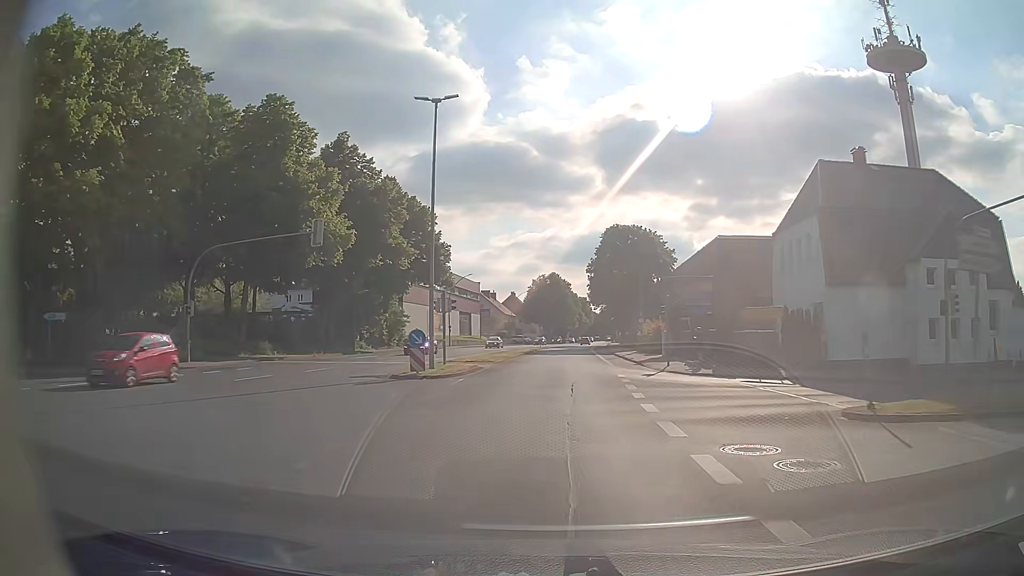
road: primary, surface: asphalt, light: Day
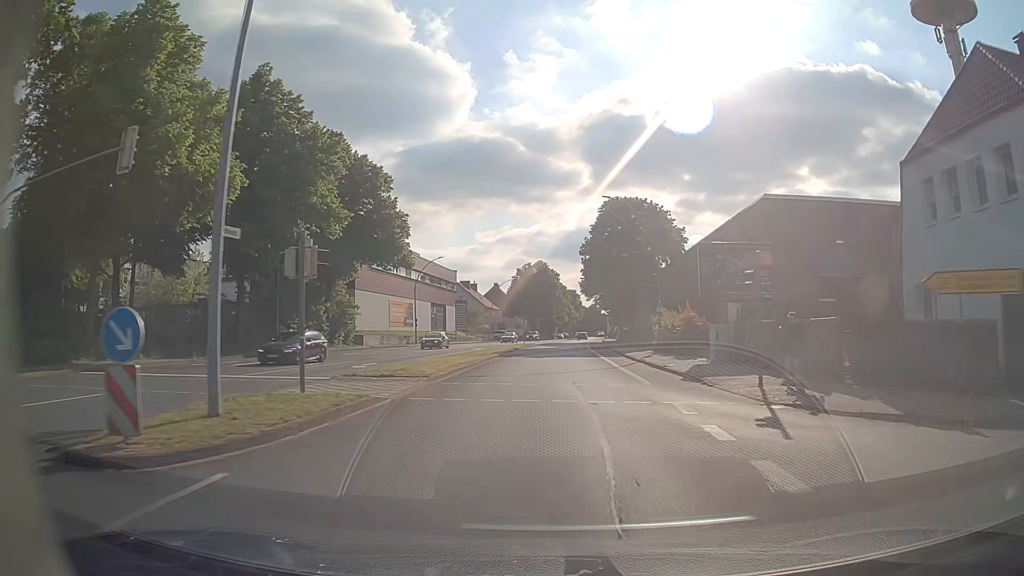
(+0.2, +15.8) m; +1°
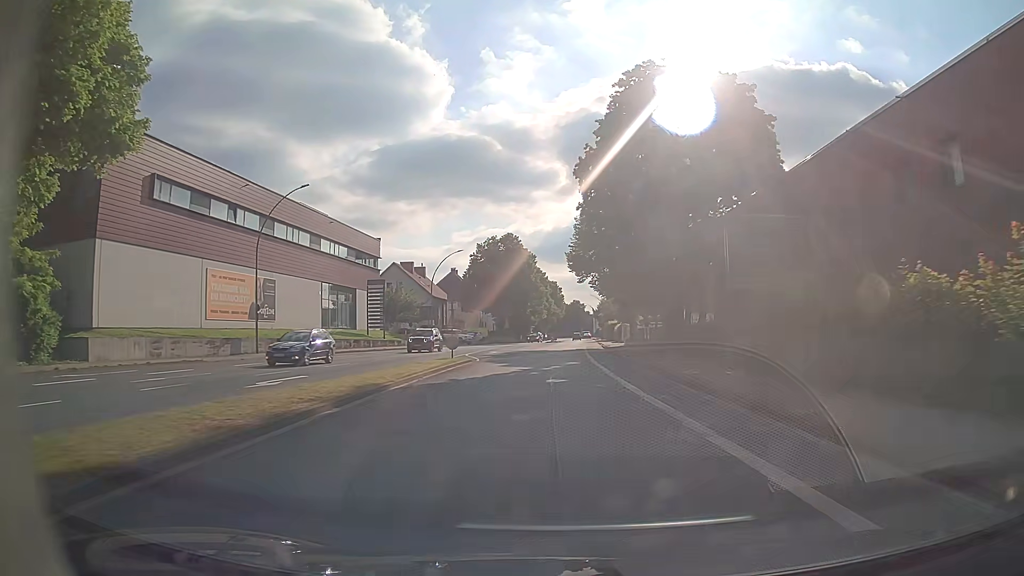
(+0.7, +39.6) m; +2°
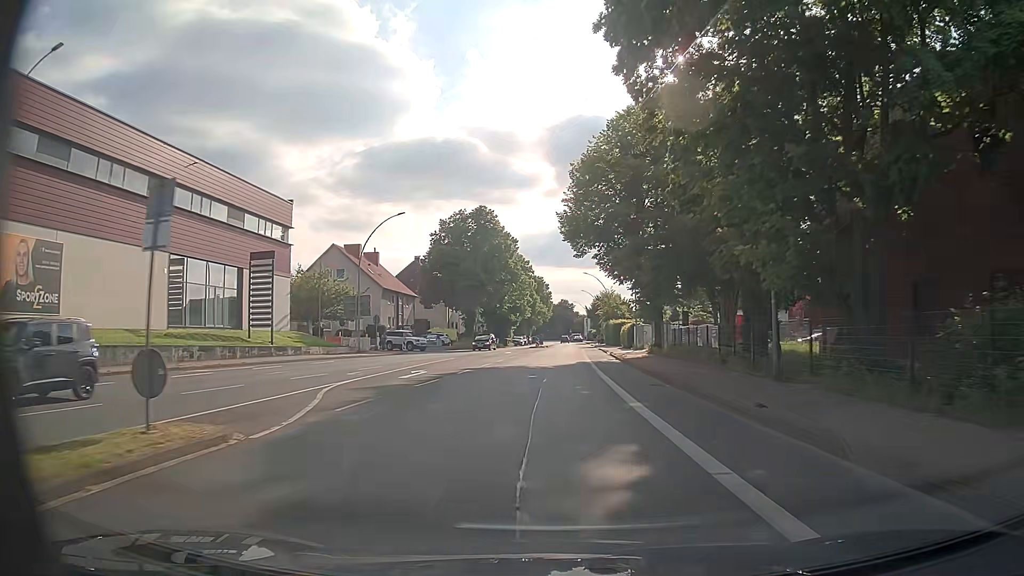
(0.0, +23.7) m; +1°
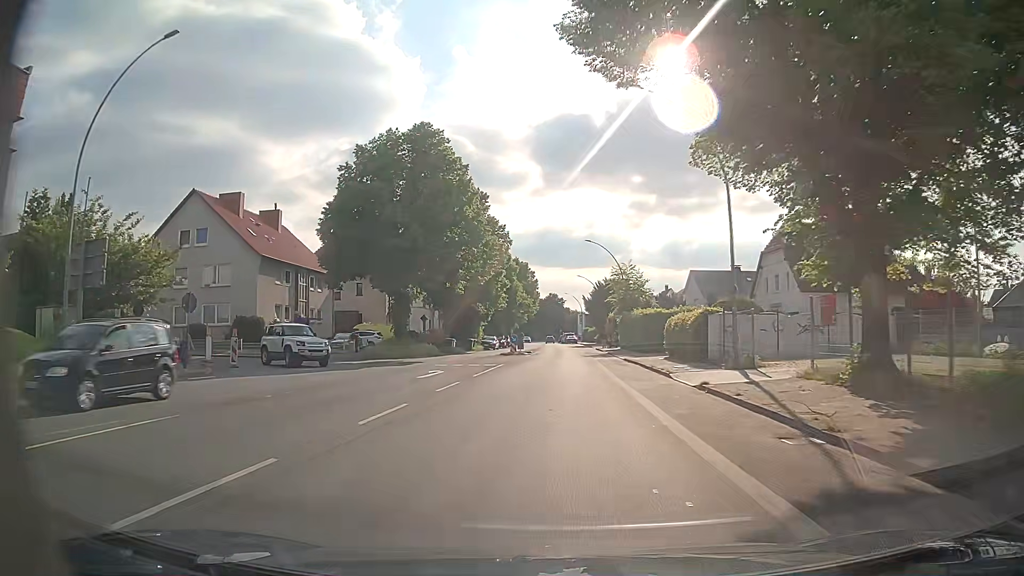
(+0.2, +31.7) m; 0°
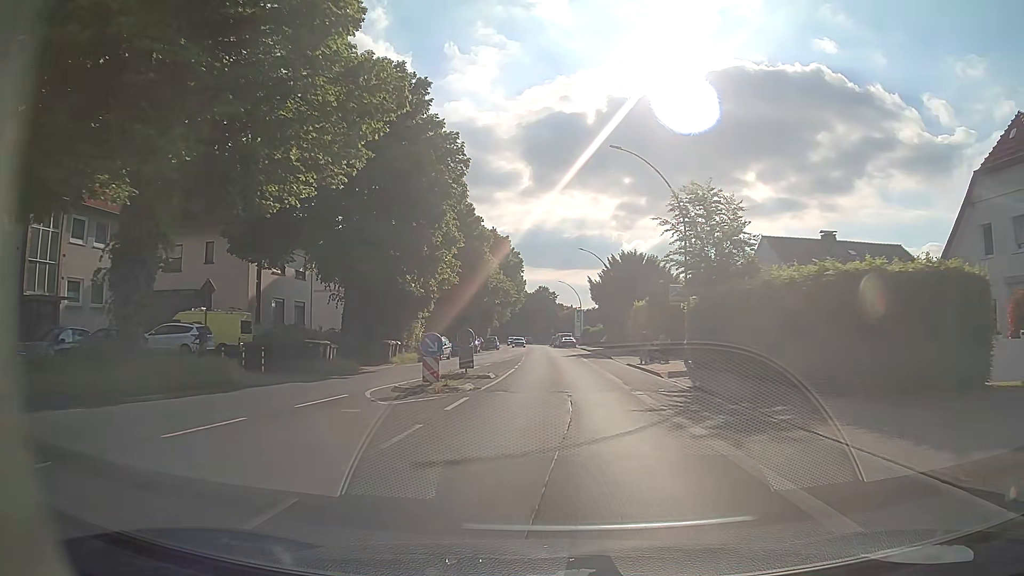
(+0.5, +31.6) m; +2°
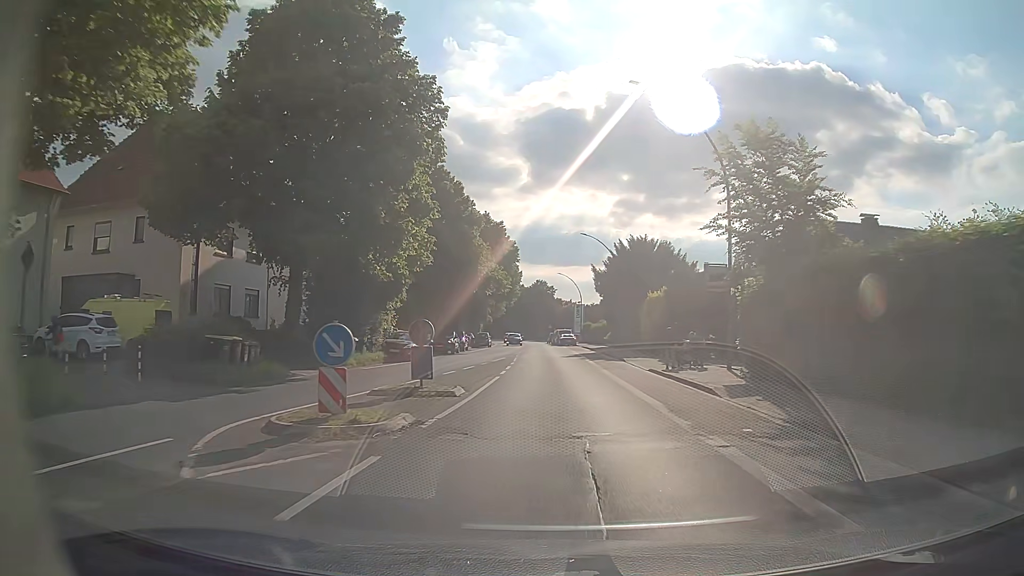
(0.0, +7.9) m; 0°
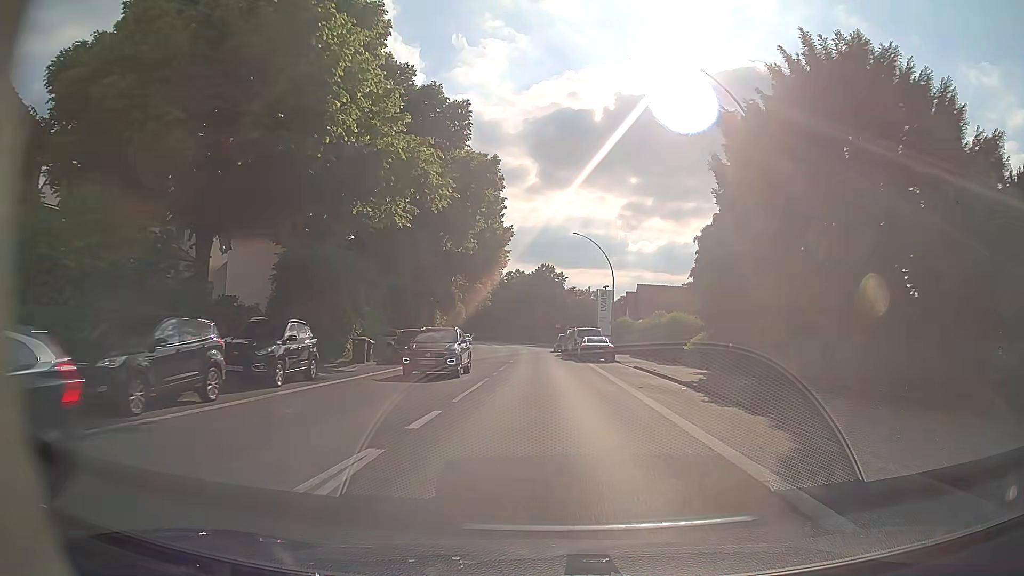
(+0.1, +39.6) m; 0°
(0, +10) (0, +20) (0, +30) (-1, +40) (-1, +50) (-1, +60) (-2, +70) (-3, +80) (-4, +90) (-6, +100) m
